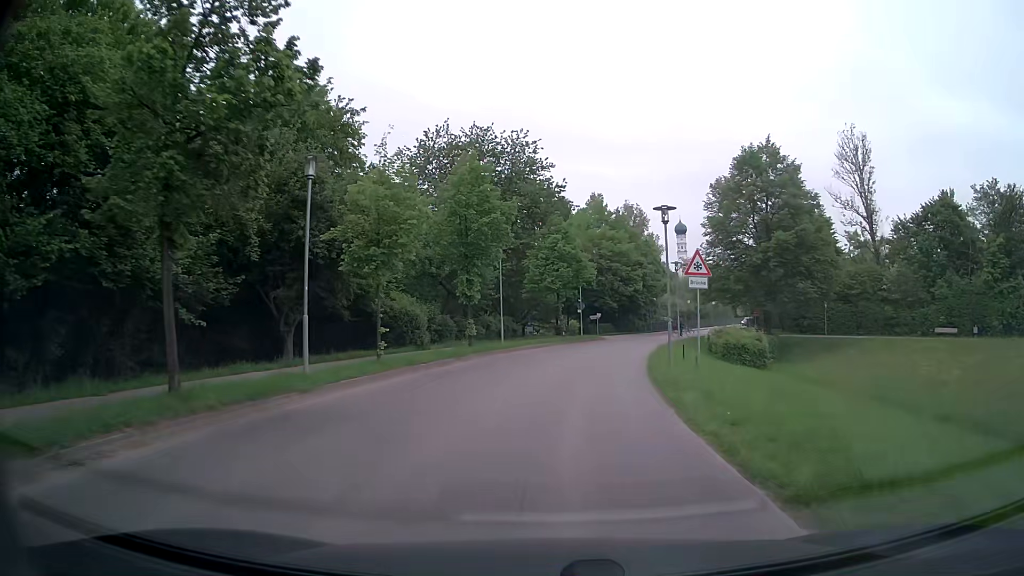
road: tertiary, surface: asphalt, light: Day
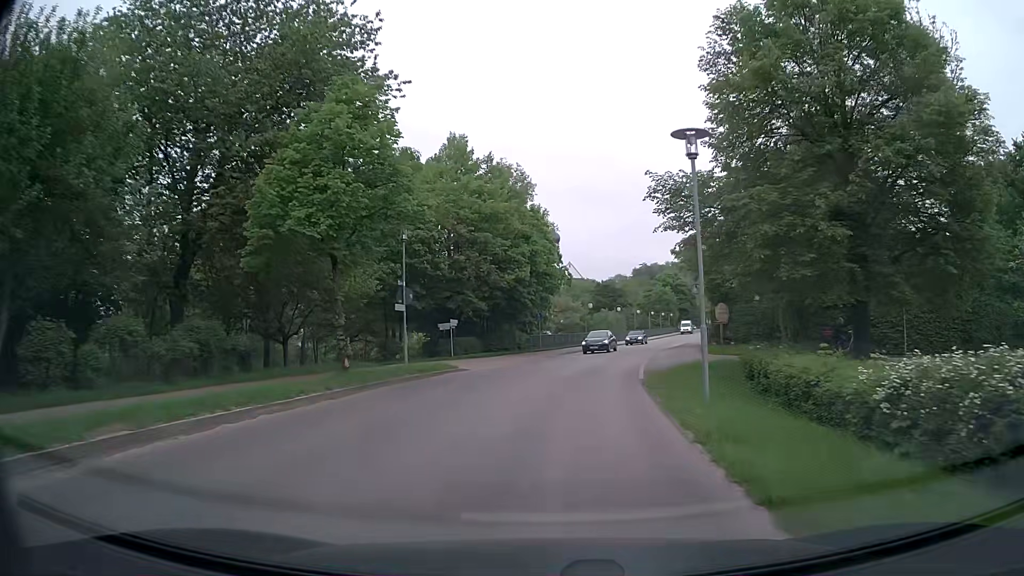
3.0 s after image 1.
(+2.6, +29.6) m; +10°
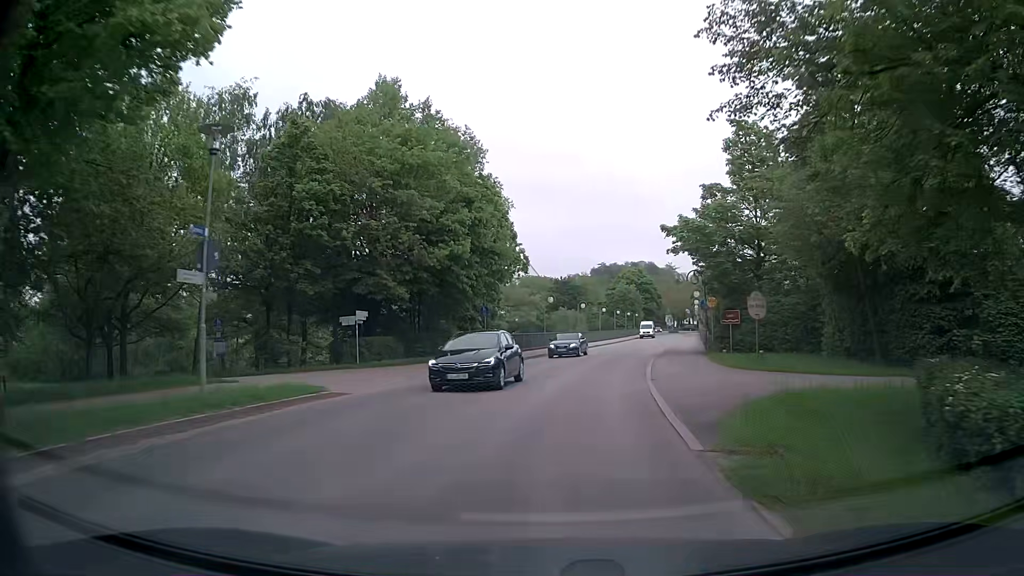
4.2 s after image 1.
(+0.5, +11.7) m; +4°
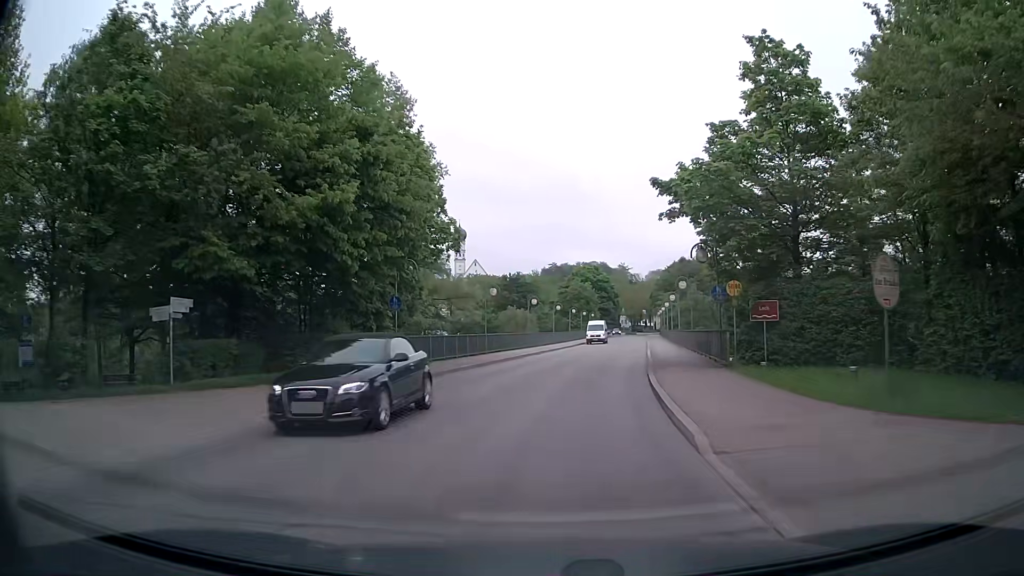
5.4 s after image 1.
(+0.4, +11.5) m; +5°
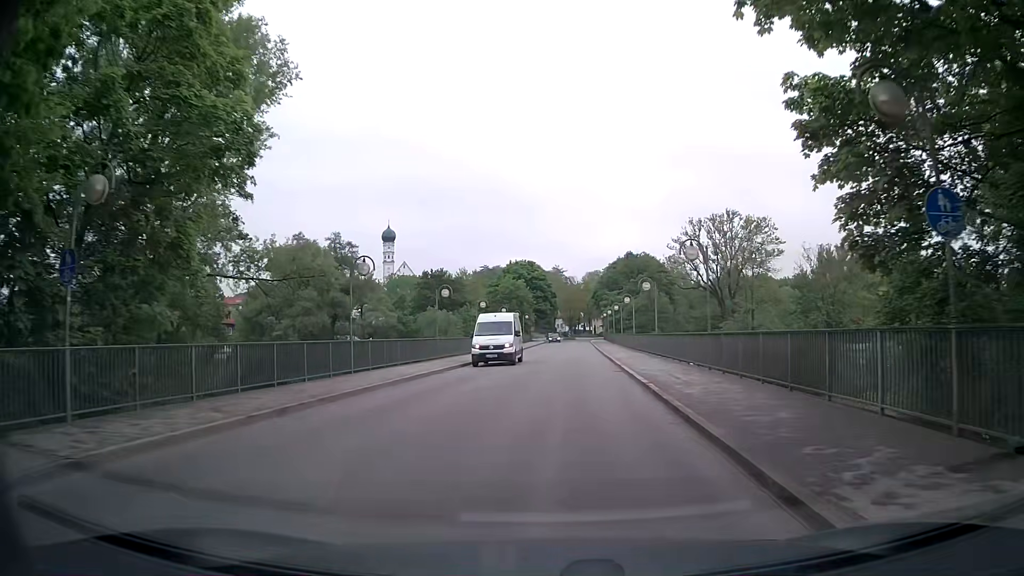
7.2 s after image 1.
(+0.7, +17.0) m; +5°
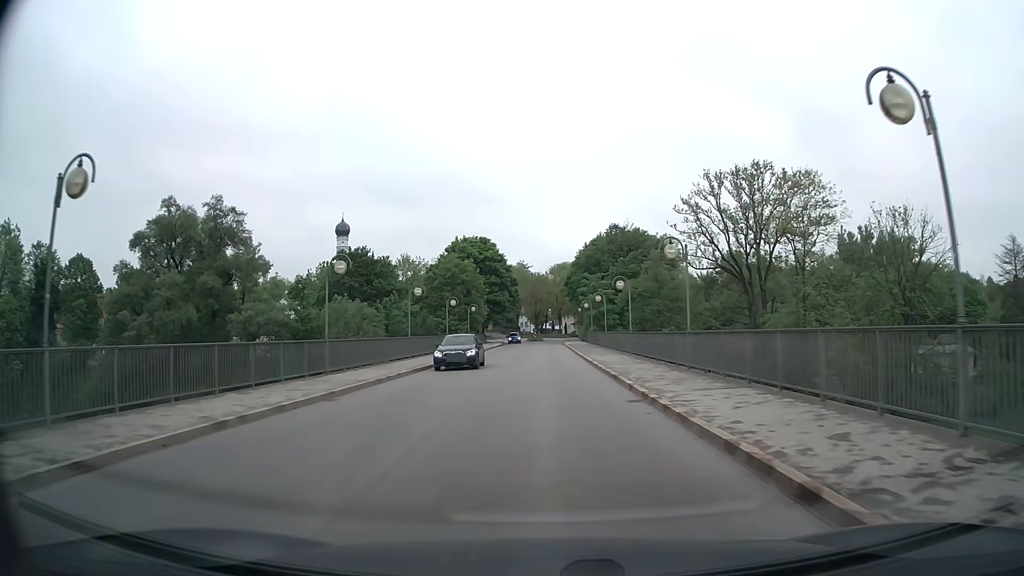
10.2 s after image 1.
(+1.2, +30.3) m; +3°
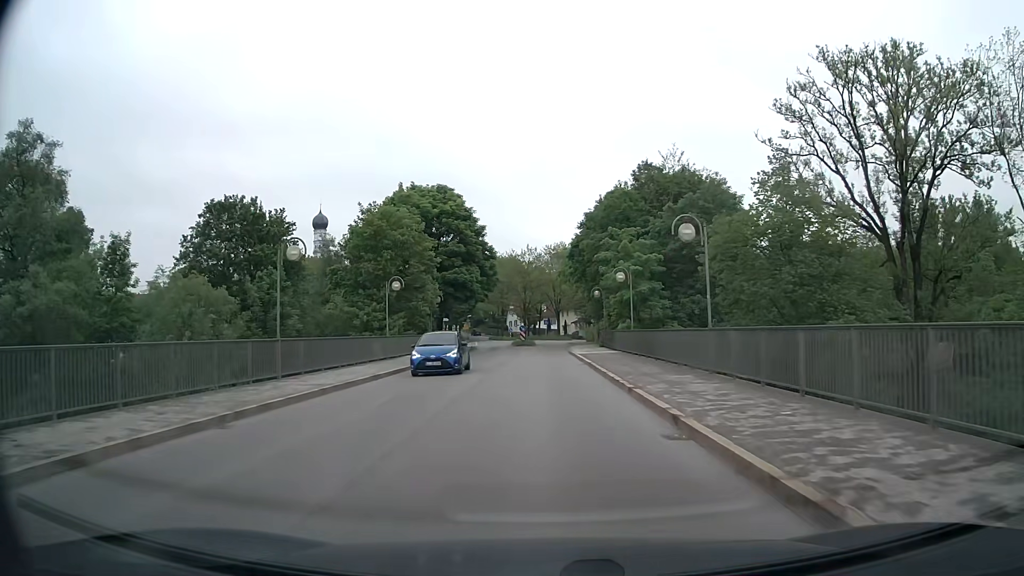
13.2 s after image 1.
(+0.2, +33.8) m; +1°
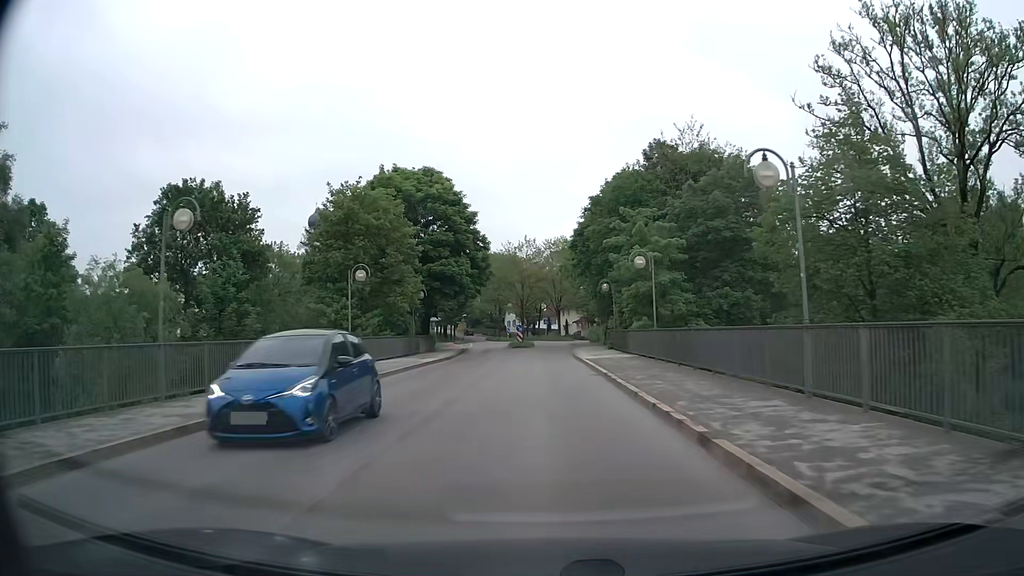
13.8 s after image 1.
(0.0, +6.8) m; 0°
(0, +10) (0, +20) (0, +30) (0, +40) (0, +50) (0, +60) (+1, +70) (0, +80) (-1, +90) (-3, +100) m
